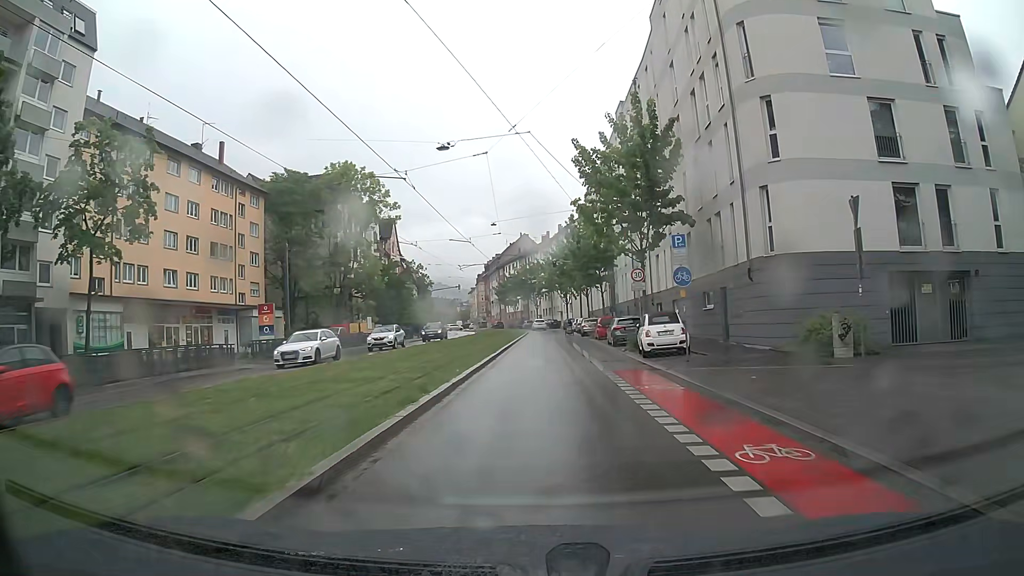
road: primary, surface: asphalt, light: Day
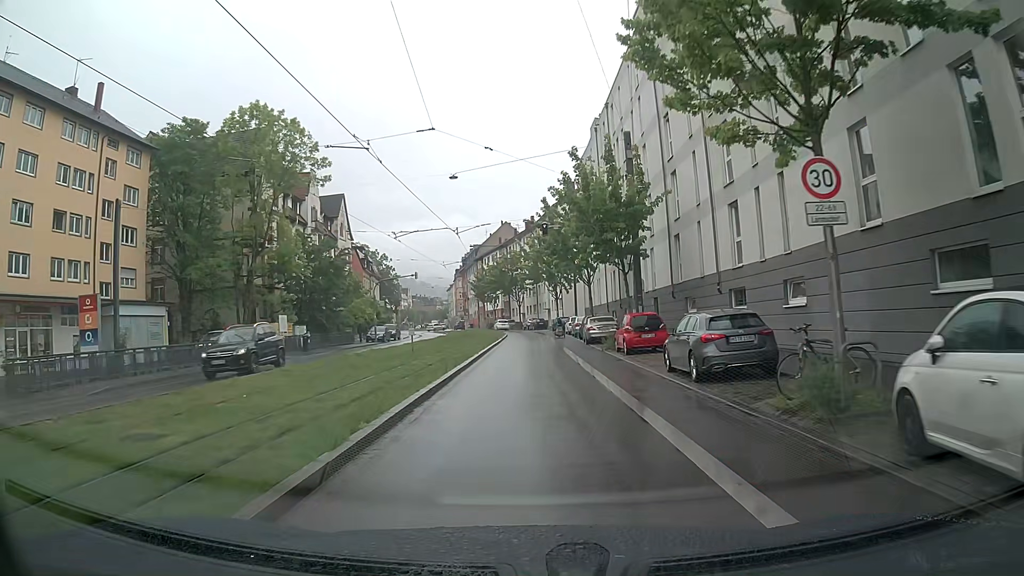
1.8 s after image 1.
(+0.4, +19.5) m; +2°
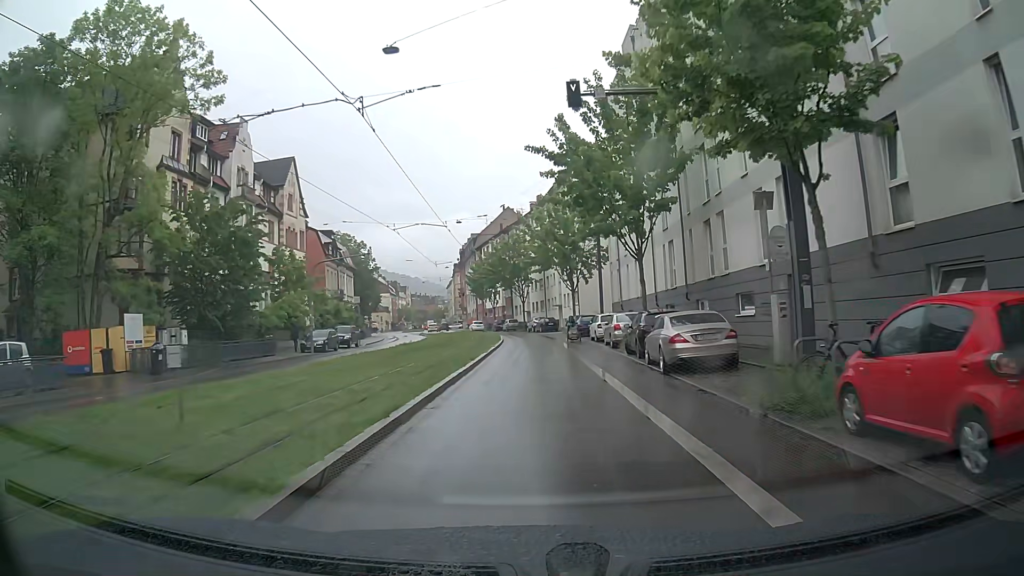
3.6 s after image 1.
(-0.2, +19.7) m; 0°
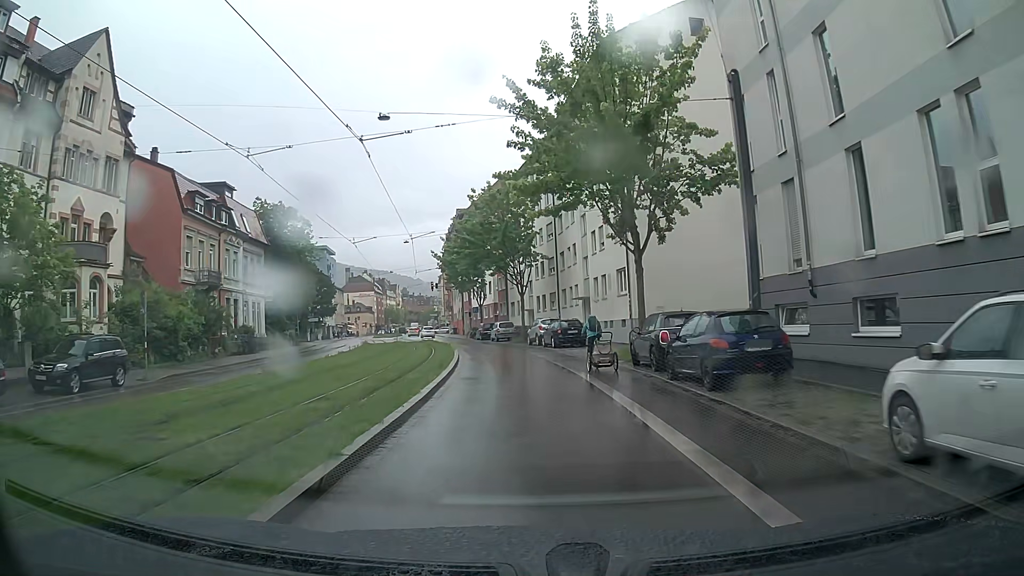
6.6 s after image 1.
(-0.8, +32.6) m; -1°
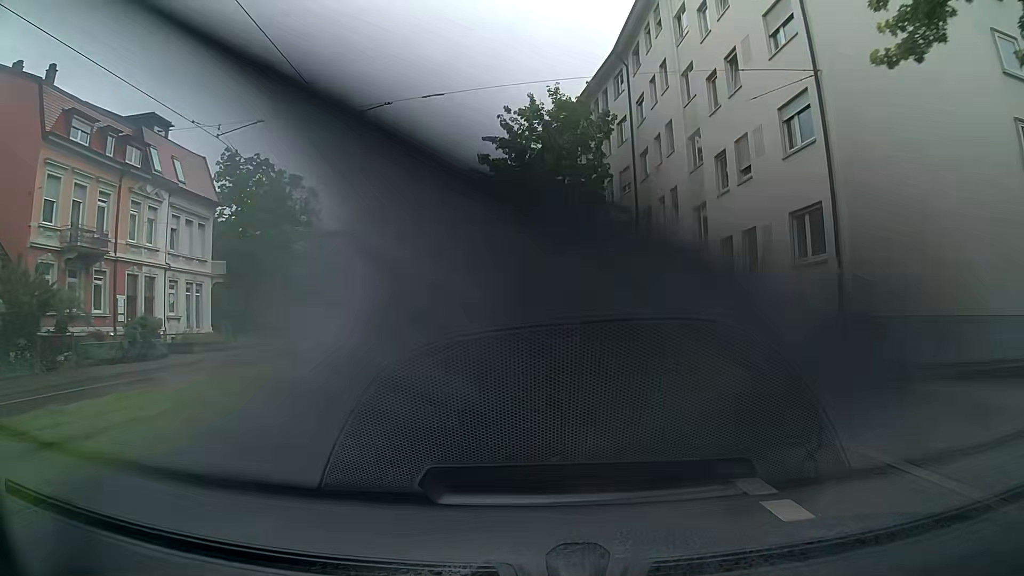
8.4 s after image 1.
(-0.7, +19.0) m; -3°
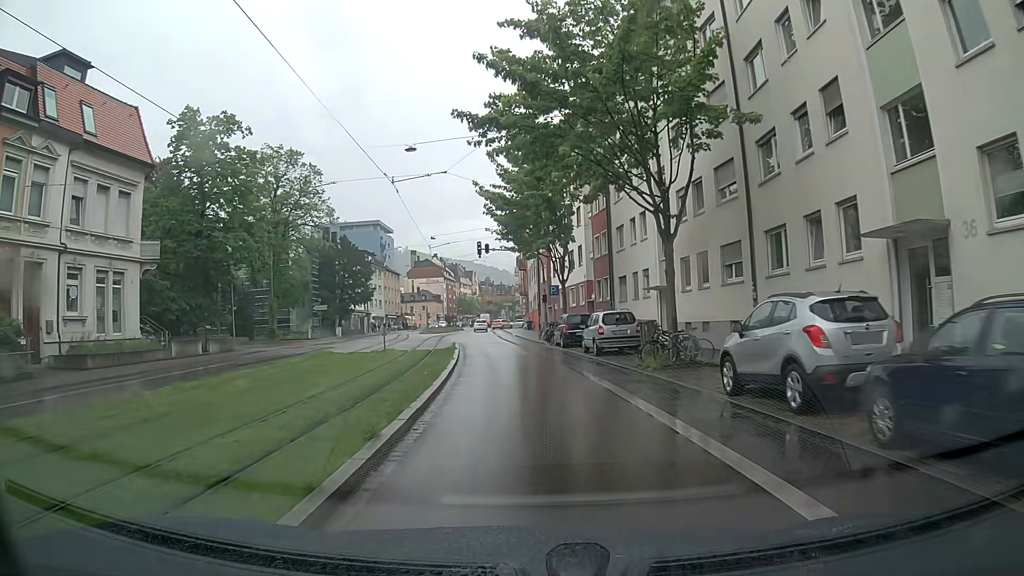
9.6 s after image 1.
(-0.6, +12.4) m; -5°
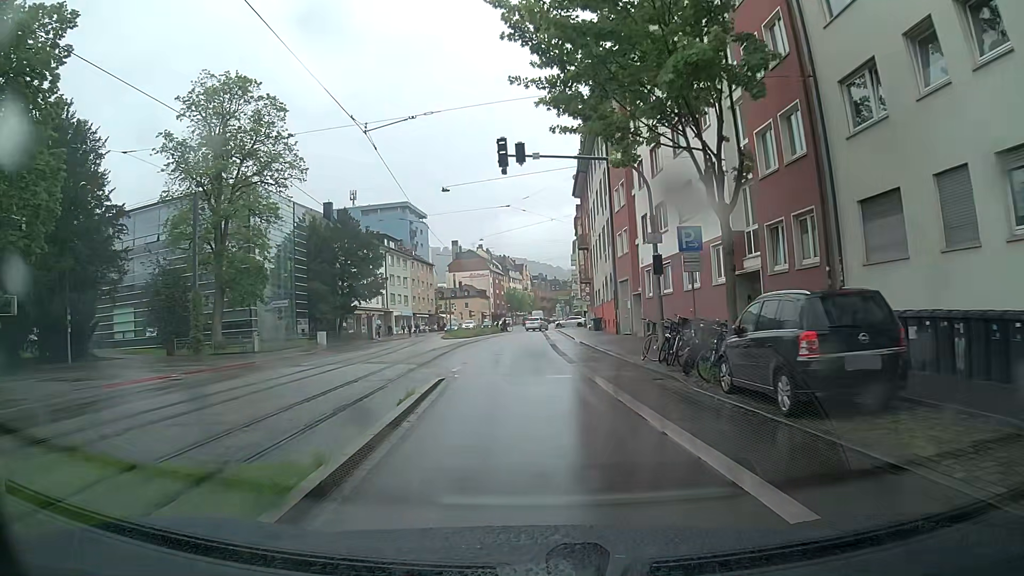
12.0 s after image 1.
(-0.8, +24.2) m; -4°
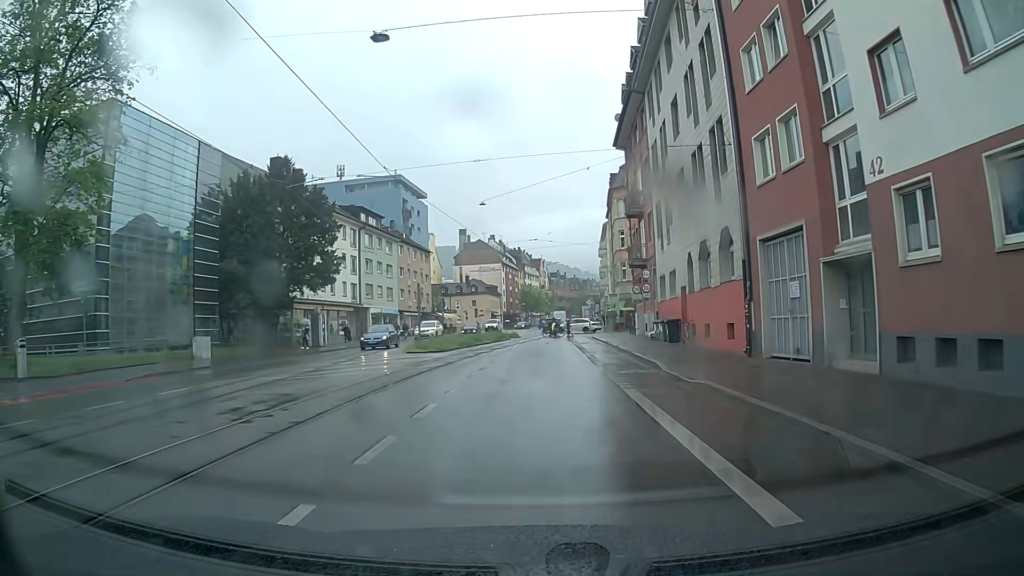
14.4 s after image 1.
(-0.3, +23.3) m; -1°
(0, +10) (0, +20) (0, +30) (+1, +40) (+1, +50) (+2, +60) (+2, +70) (+3, +80) (+4, +90) (+5, +100) m
